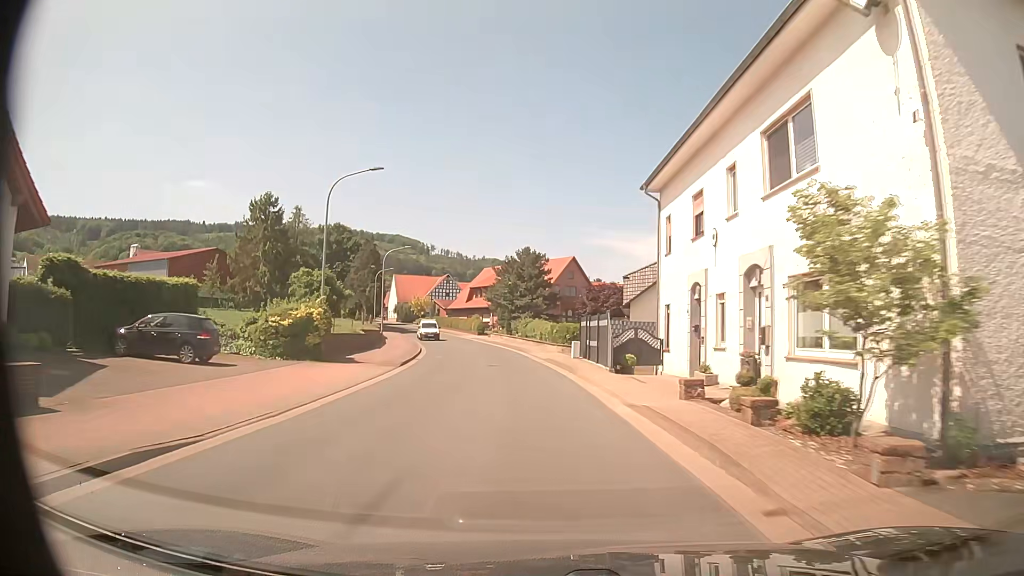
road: tertiary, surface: asphalt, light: Day
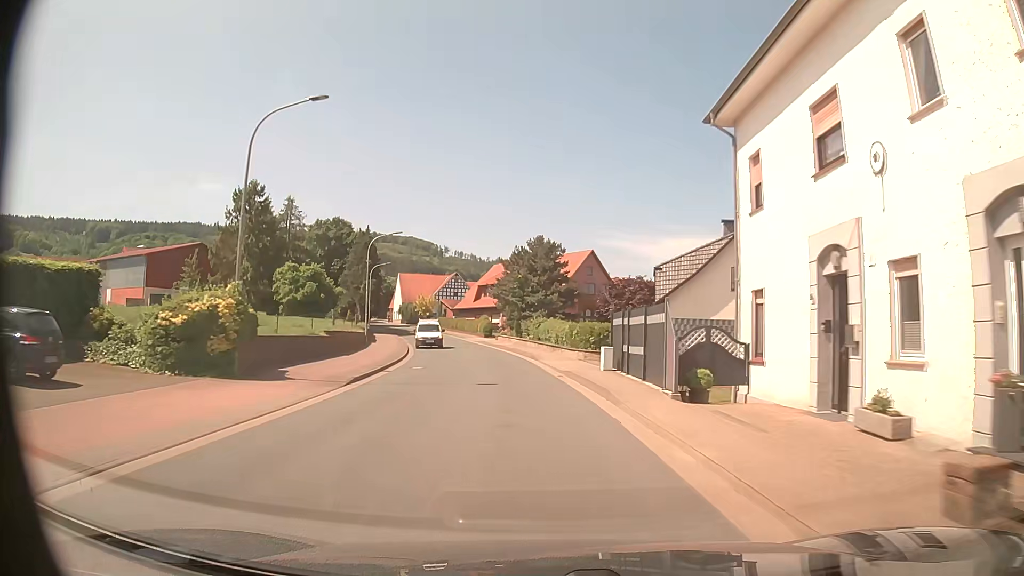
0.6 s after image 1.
(-0.1, +9.0) m; -1°
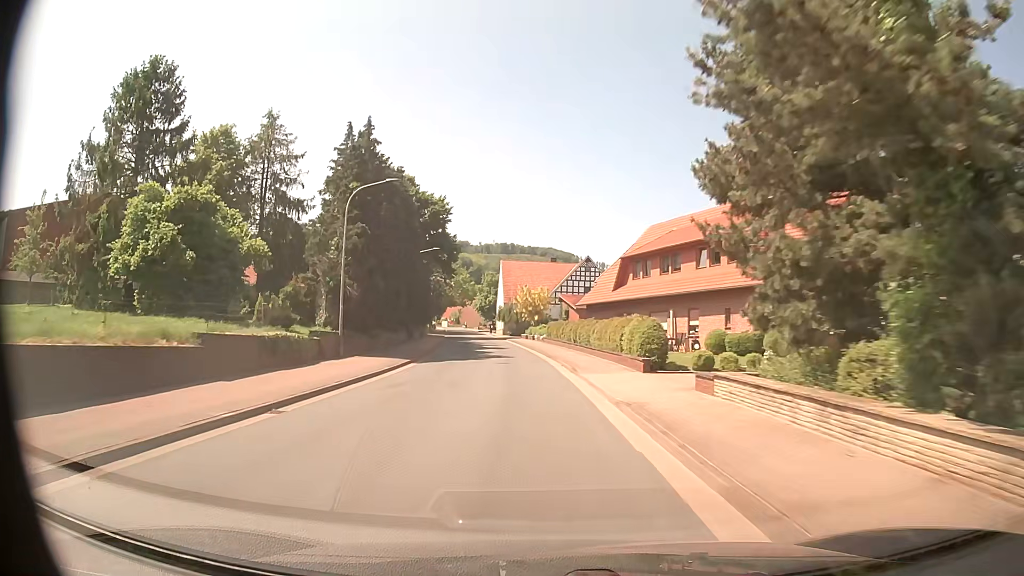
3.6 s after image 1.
(-4.2, +44.8) m; -12°
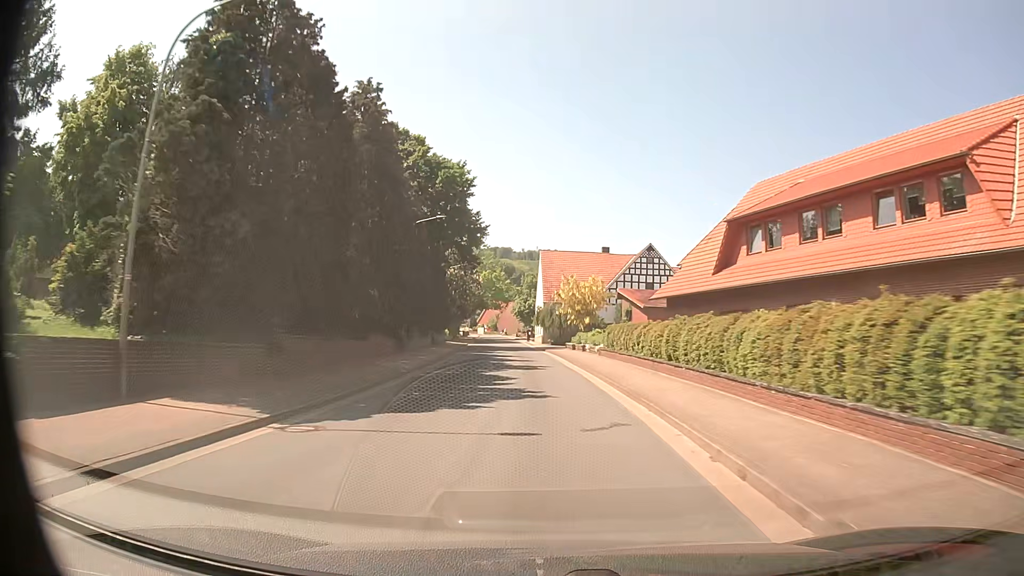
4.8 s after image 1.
(-0.7, +18.2) m; -4°
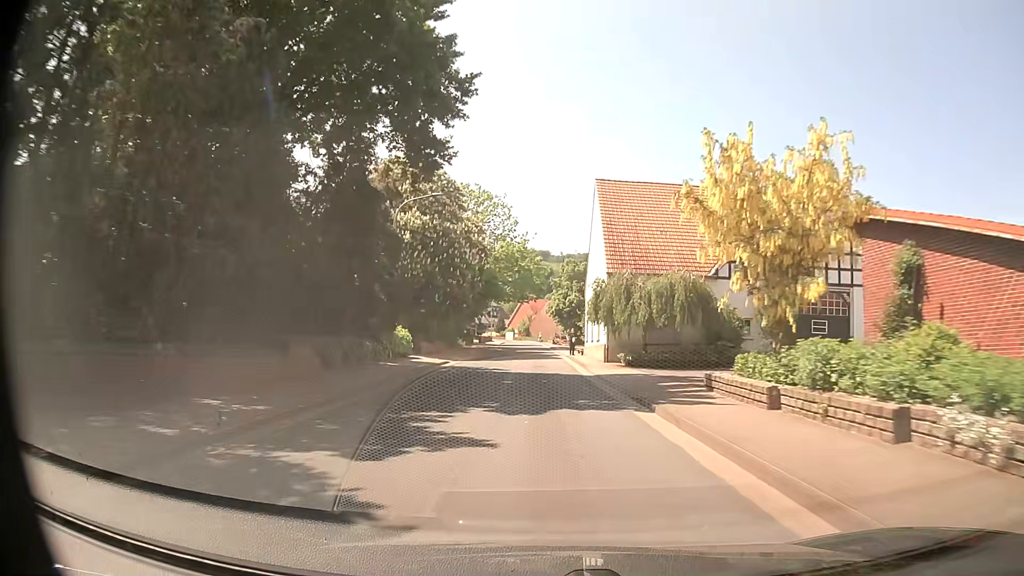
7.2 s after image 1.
(-1.1, +34.9) m; -3°
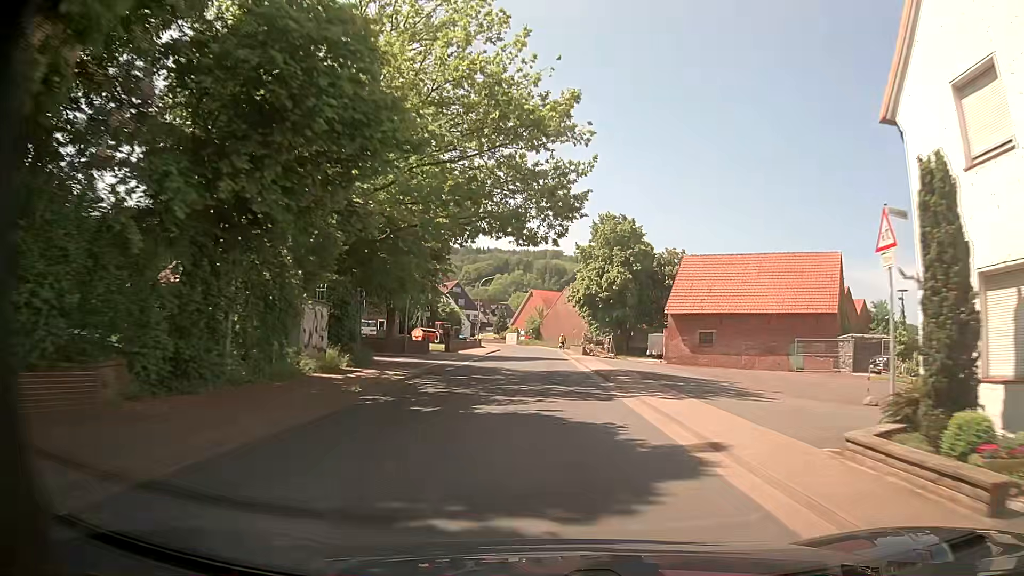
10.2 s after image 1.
(-0.7, +43.5) m; -1°
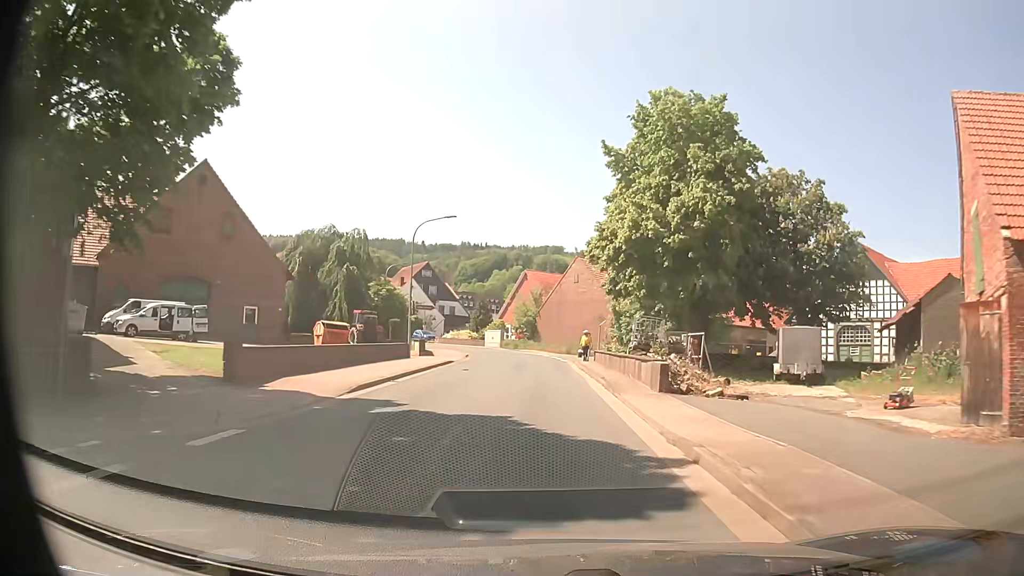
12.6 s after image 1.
(+0.1, +34.9) m; 0°
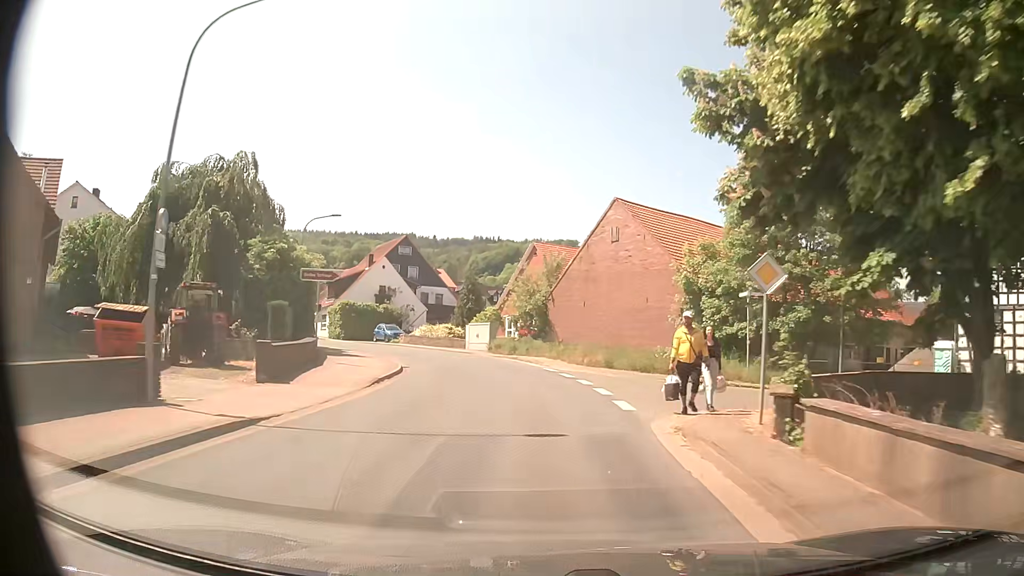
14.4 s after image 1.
(-0.2, +24.8) m; -1°
(0, +10) (-1, +20) (-3, +30) (-7, +39) (-11, +48) (-17, +56) (-22, +65) (-28, +73) (-33, +81) (-39, +90) m
